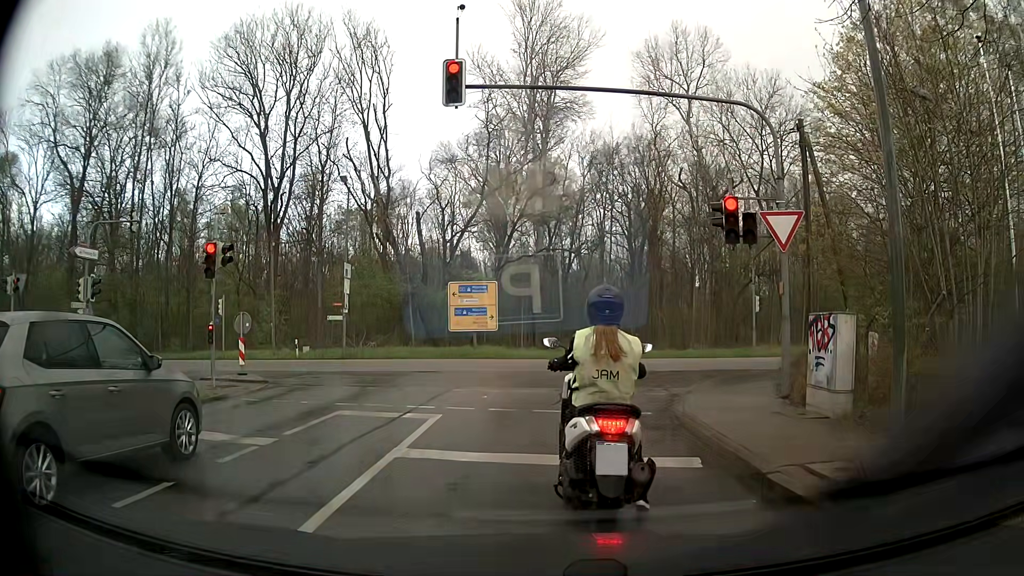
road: tertiary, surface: asphalt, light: Day
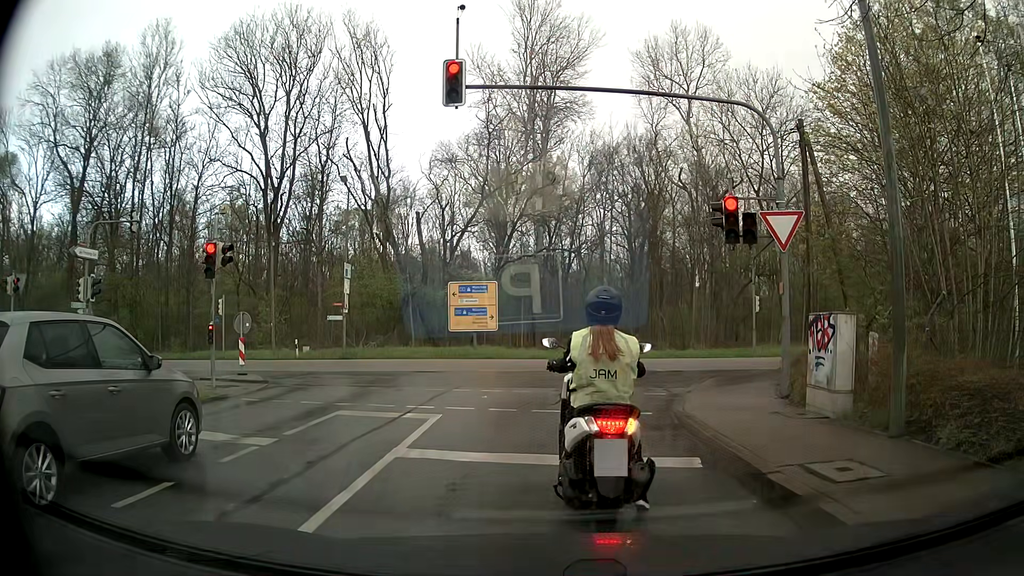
(0.0, 0.0) m; 0°
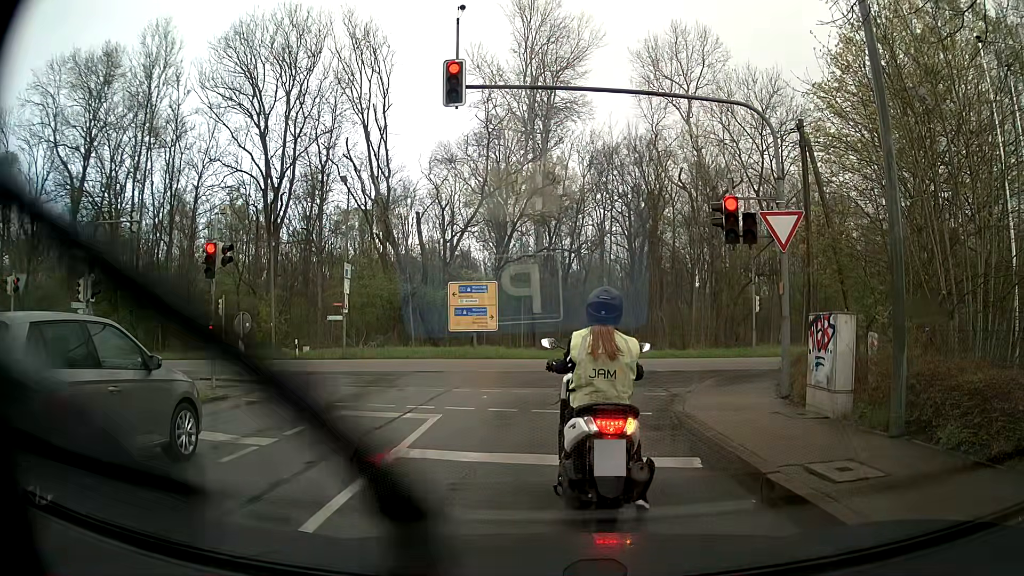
(0.0, 0.0) m; 0°
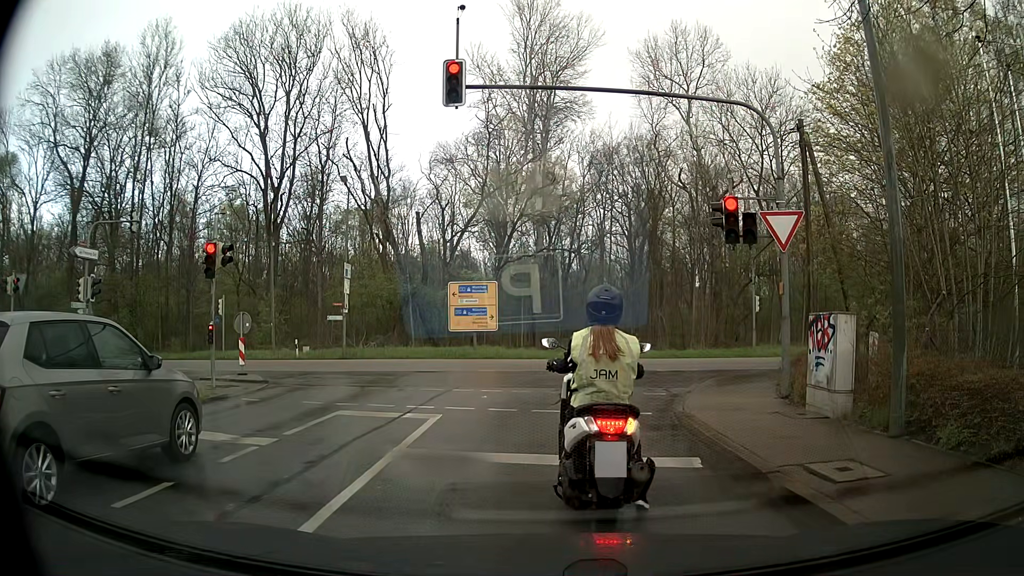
(0.0, 0.0) m; 0°
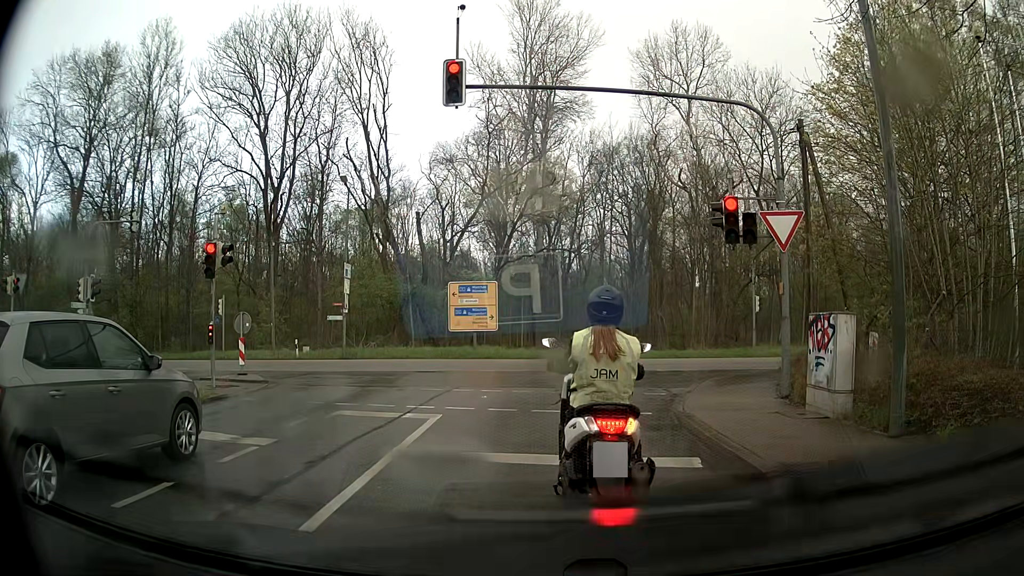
(0.0, 0.0) m; 0°
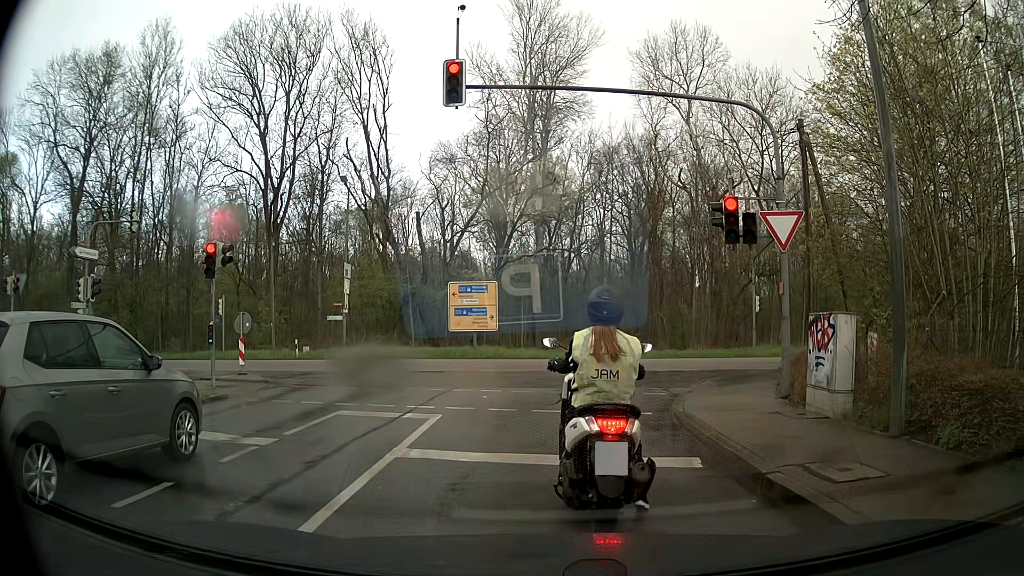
(0.0, 0.0) m; 0°
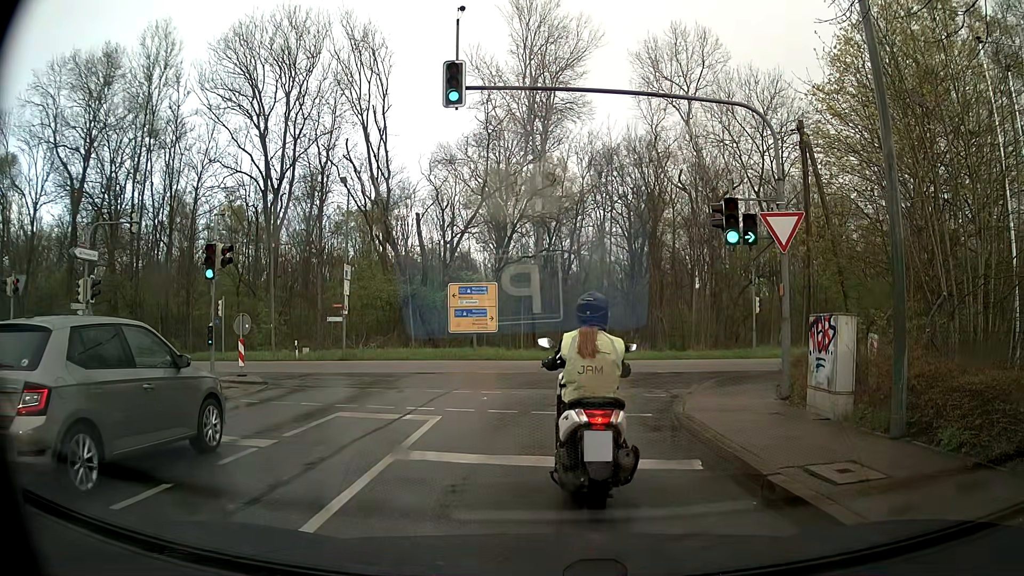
(0.0, 0.0) m; 0°
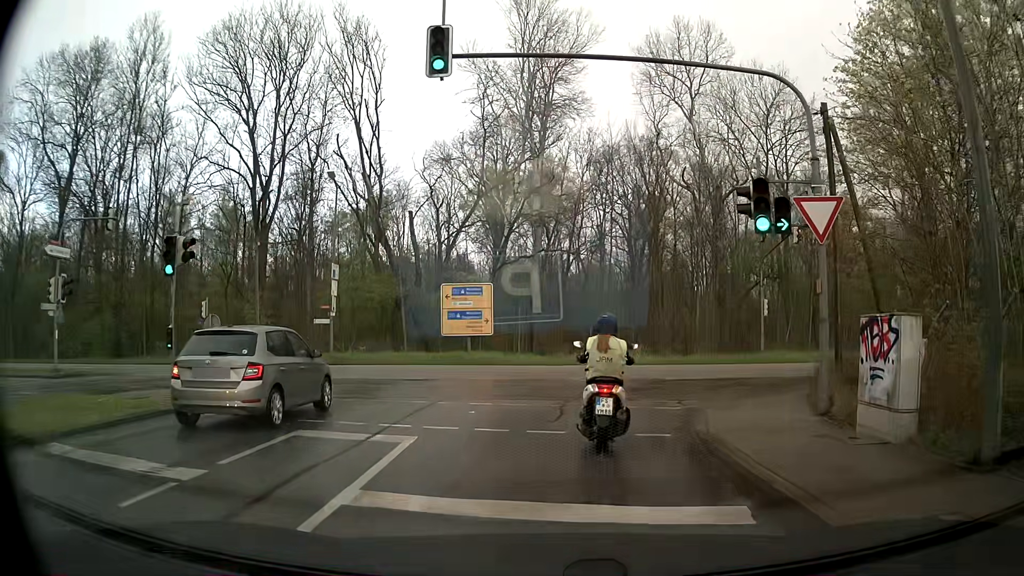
(0.0, +2.0) m; -1°
(0, +10) (+3, +19) (+11, +25) (+21, +27) (+30, +28) (+40, +29) (+50, +30) (+60, +31) (+70, +32) (+80, +32) m
